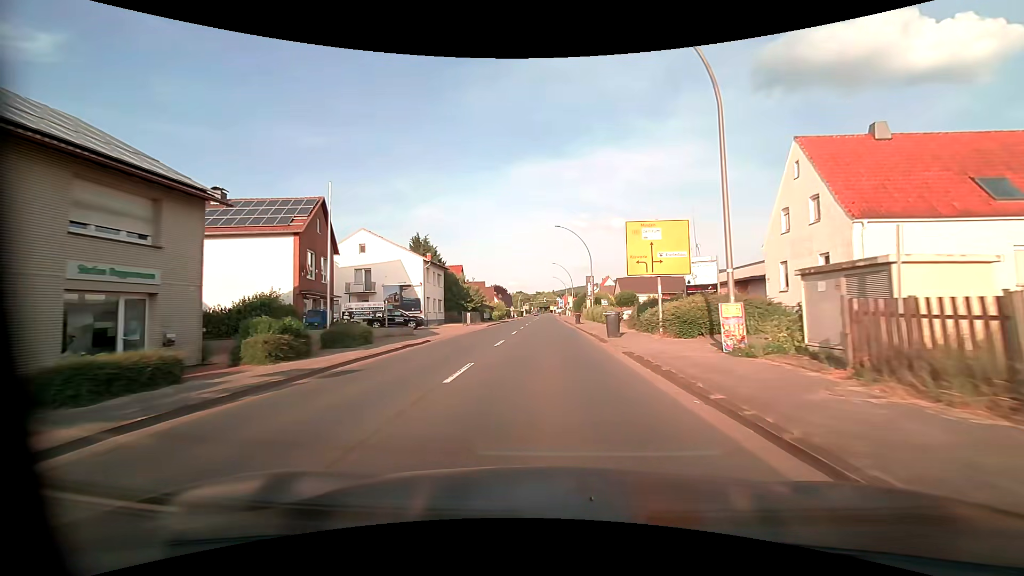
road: primary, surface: asphalt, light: Day
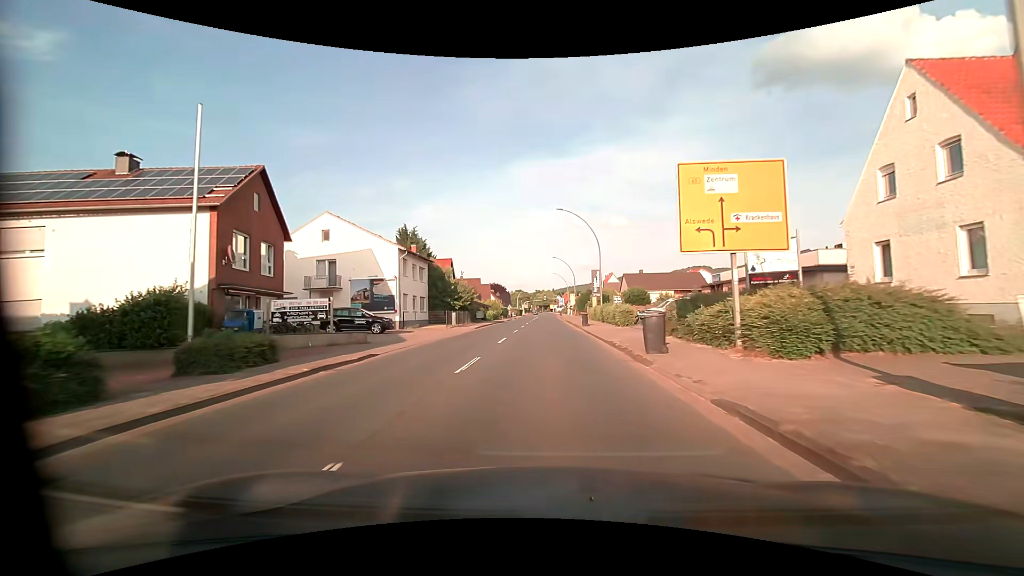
(0.0, +8.0) m; 0°
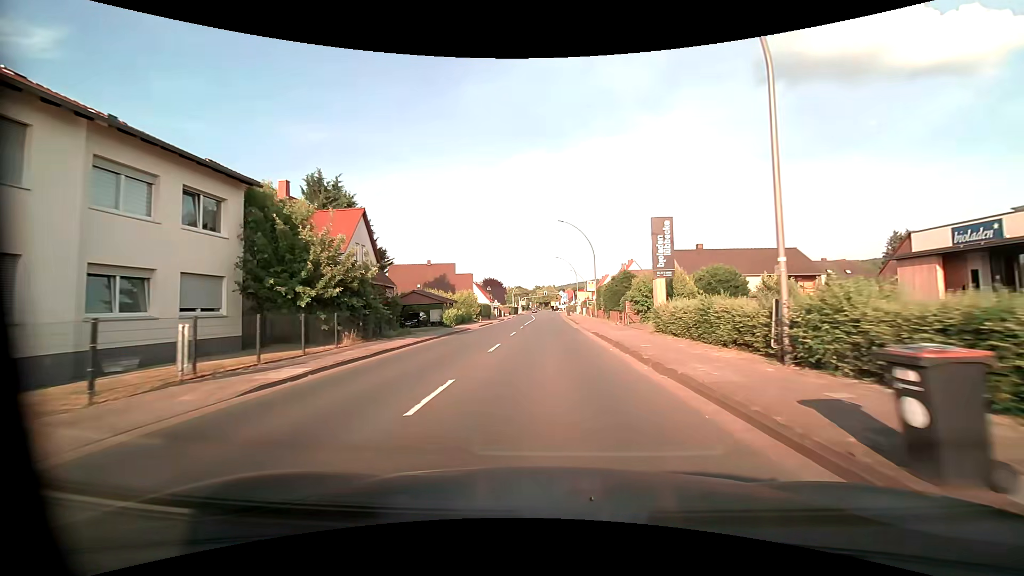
(0.0, +31.5) m; 0°
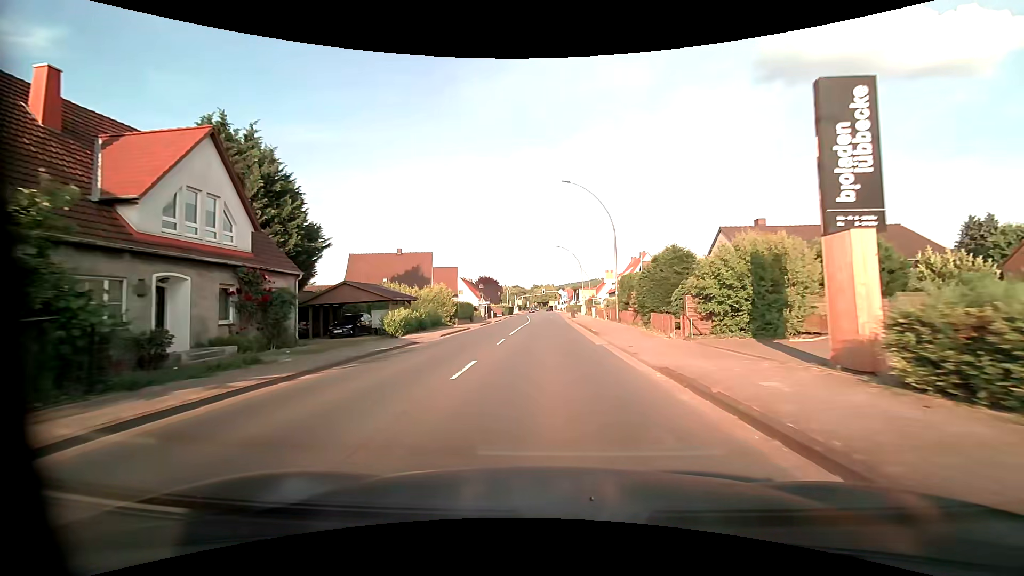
(0.0, +15.2) m; 0°
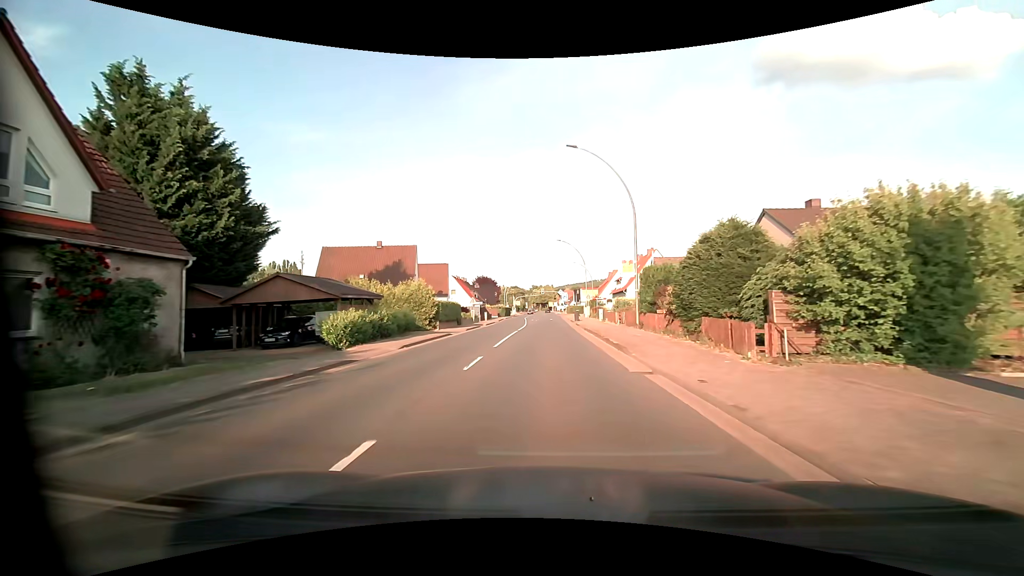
(0.0, +7.5) m; 0°
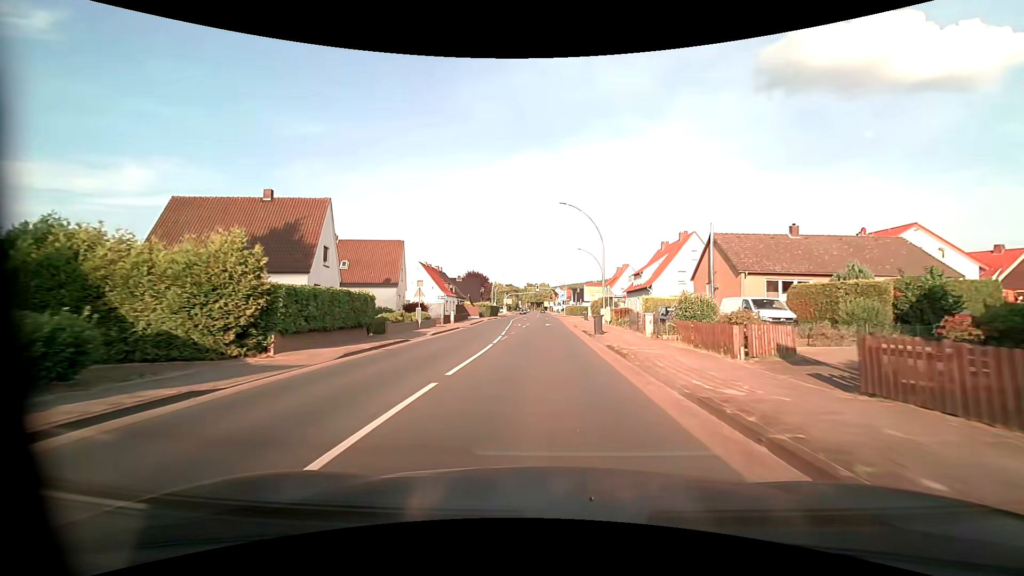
(+0.1, +22.2) m; 0°
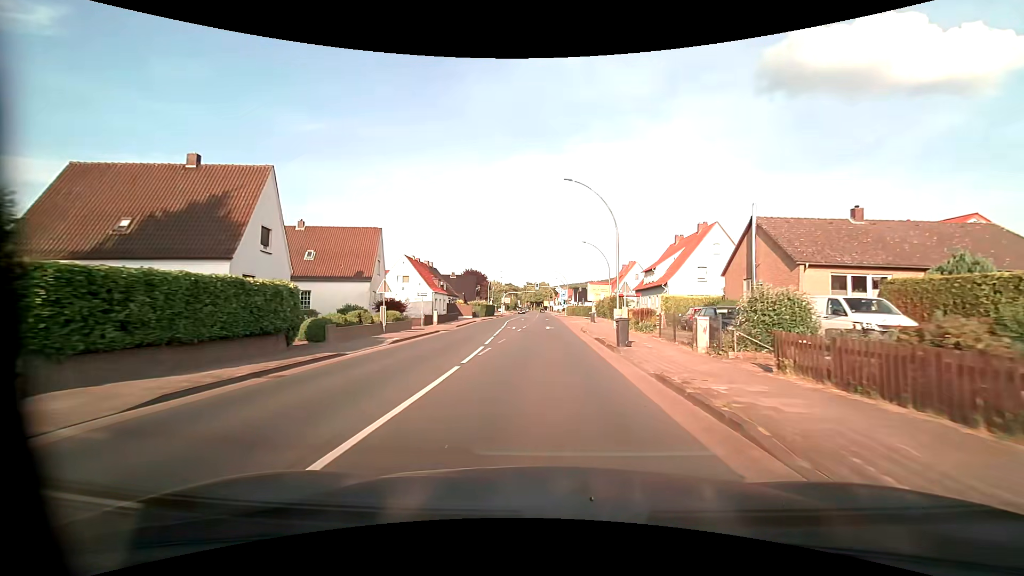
(+0.1, +7.5) m; +1°
